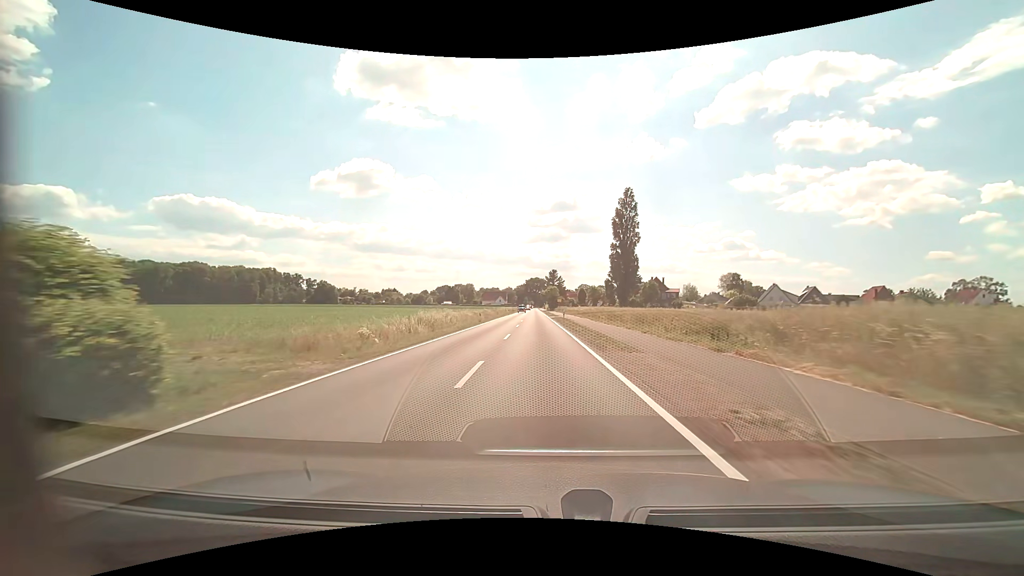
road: tertiary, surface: asphalt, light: Day
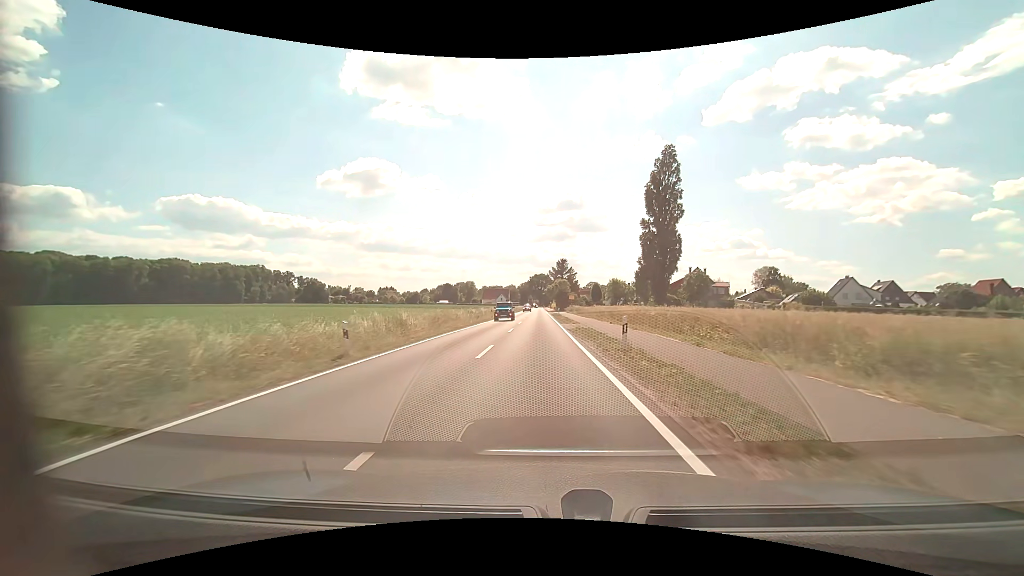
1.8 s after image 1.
(-0.3, +31.5) m; -1°
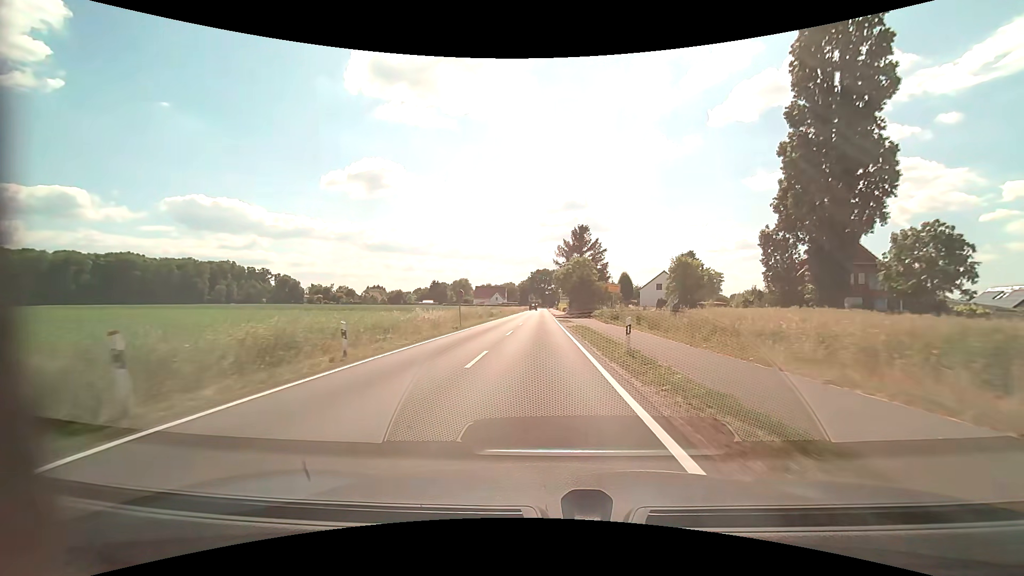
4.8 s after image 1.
(-0.4, +49.8) m; 0°
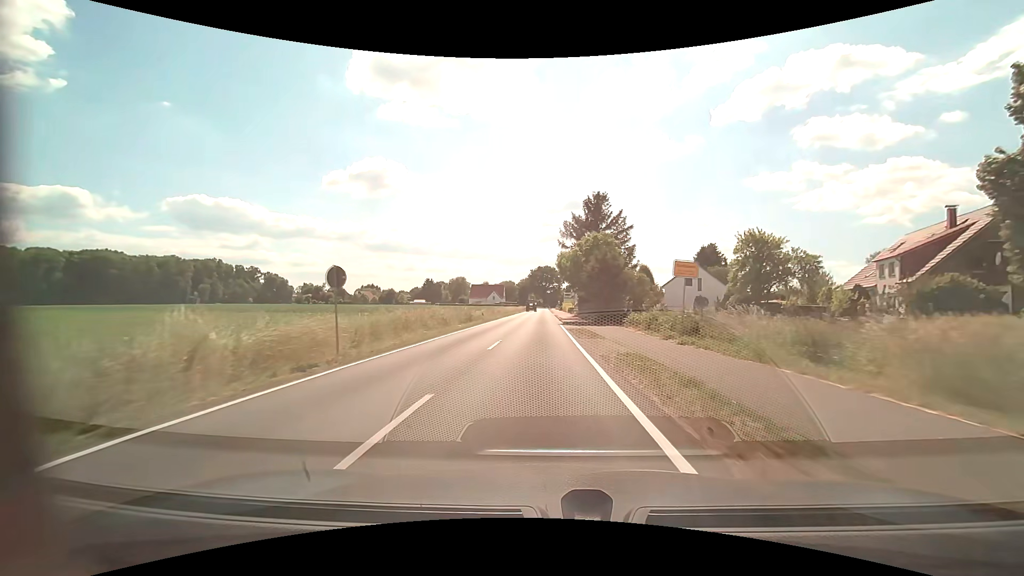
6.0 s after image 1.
(0.0, +19.6) m; 0°
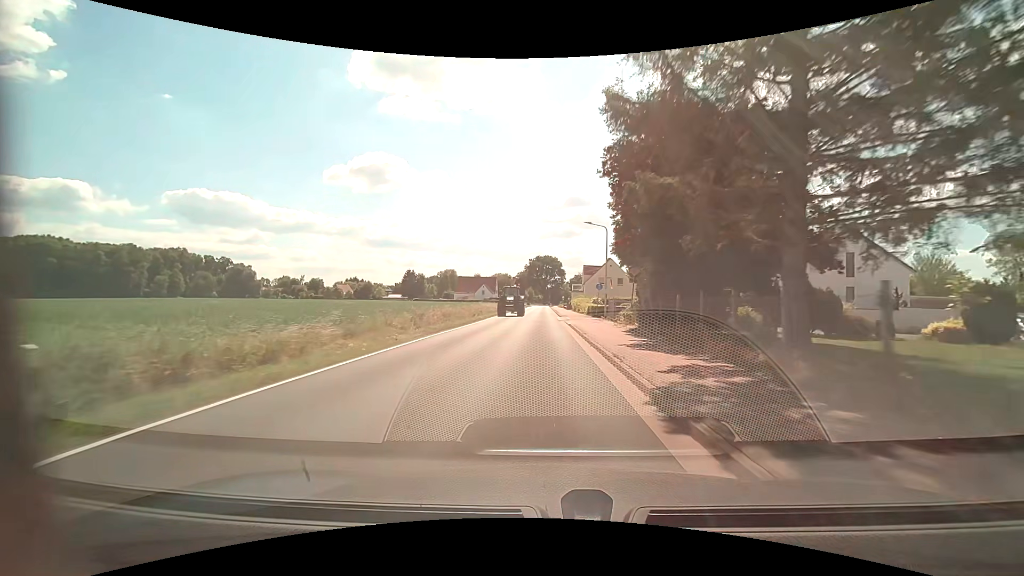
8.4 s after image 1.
(-0.2, +39.0) m; 0°
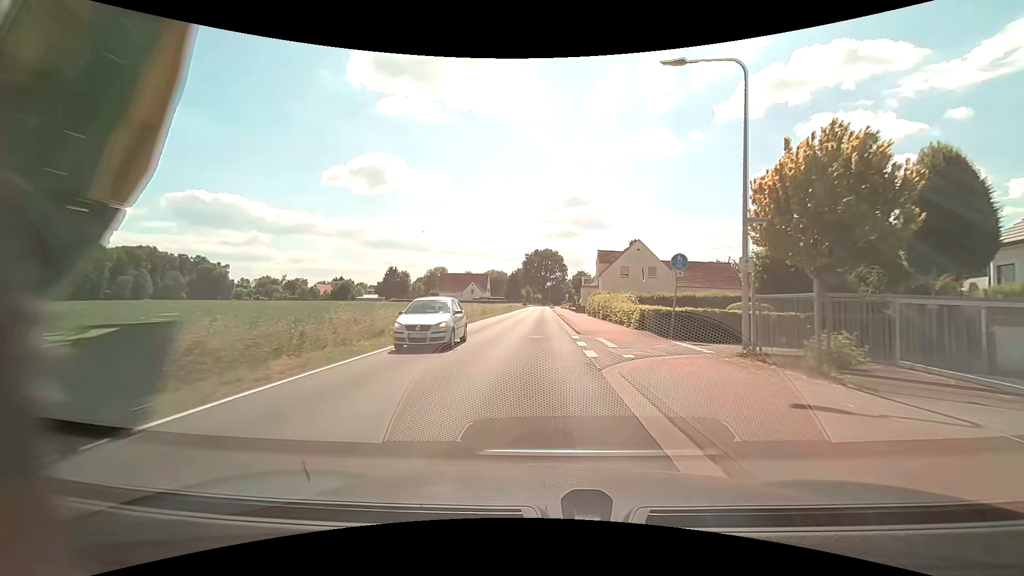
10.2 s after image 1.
(+0.1, +26.6) m; 0°
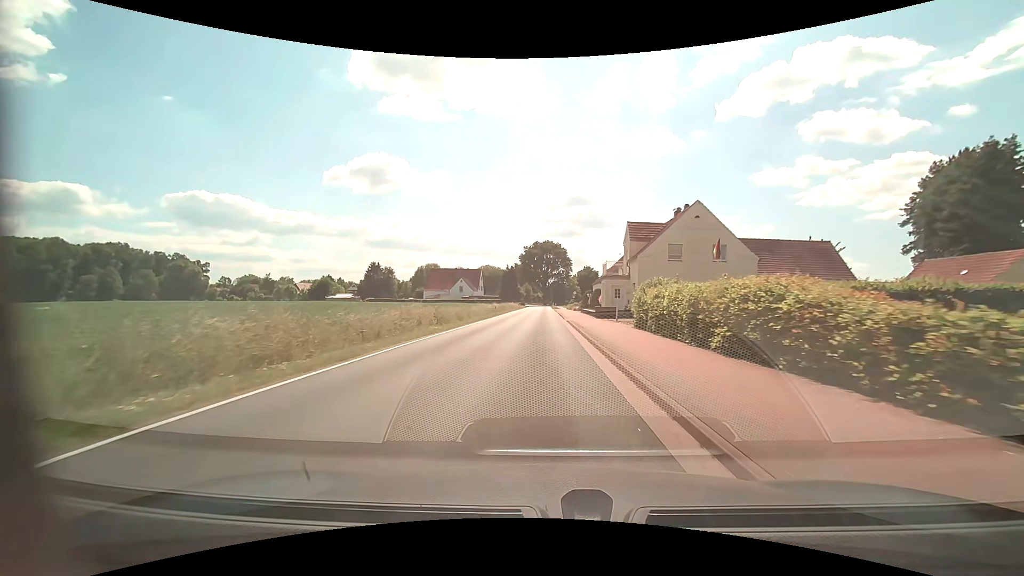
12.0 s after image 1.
(+0.1, +23.2) m; 0°
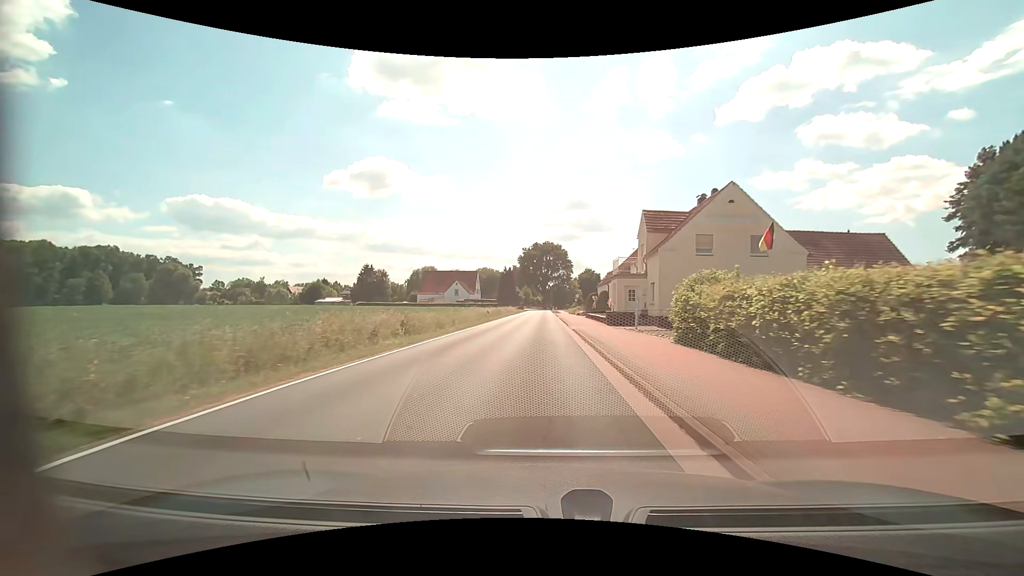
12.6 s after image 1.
(0.0, +7.2) m; 0°
(0, +10) (0, +20) (0, +30) (0, +40) (0, +50) (0, +60) (0, +70) (0, +80) (0, +90) (0, +100) m
